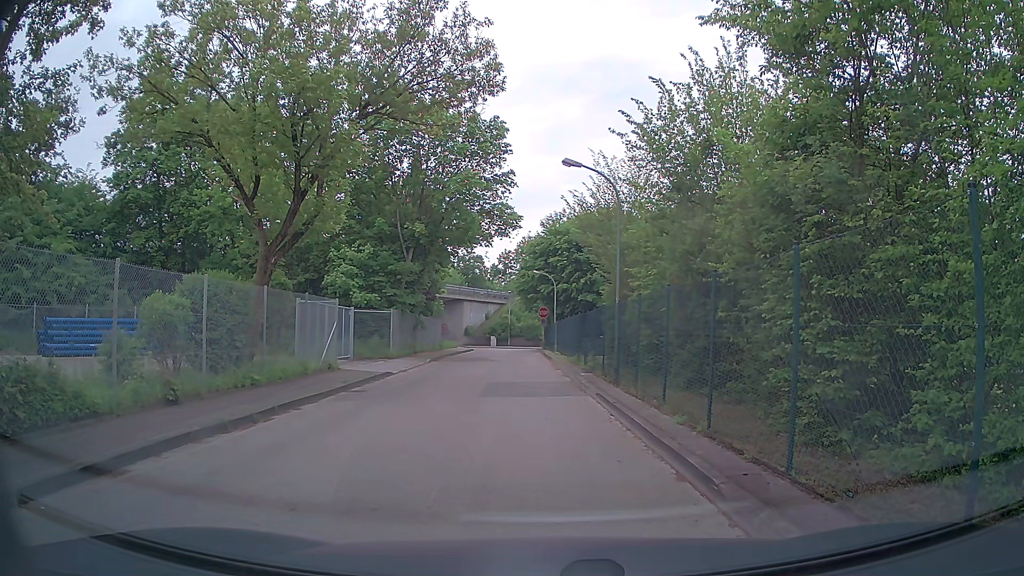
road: tertiary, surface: asphalt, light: Day
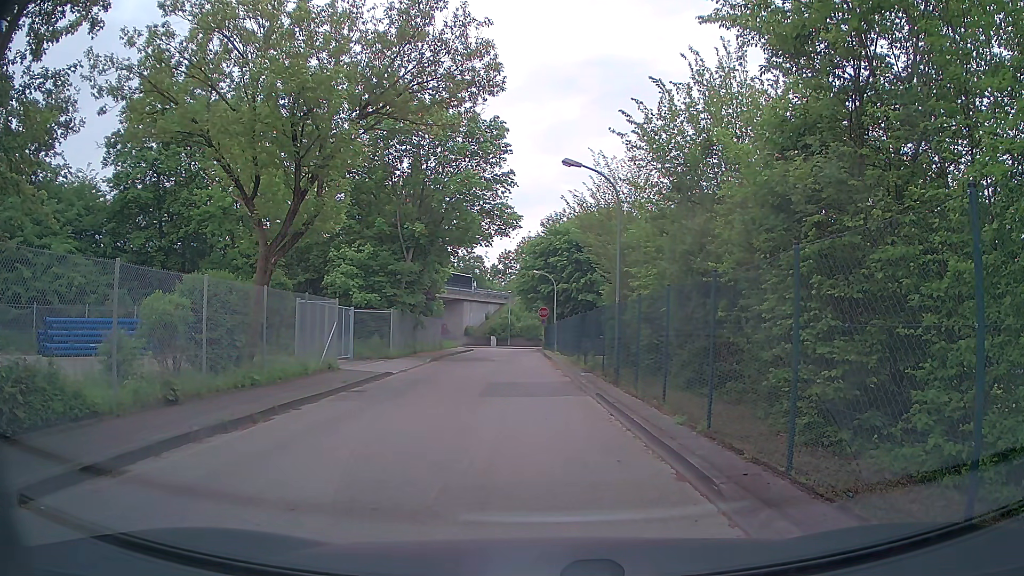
(0.0, 0.0) m; 0°
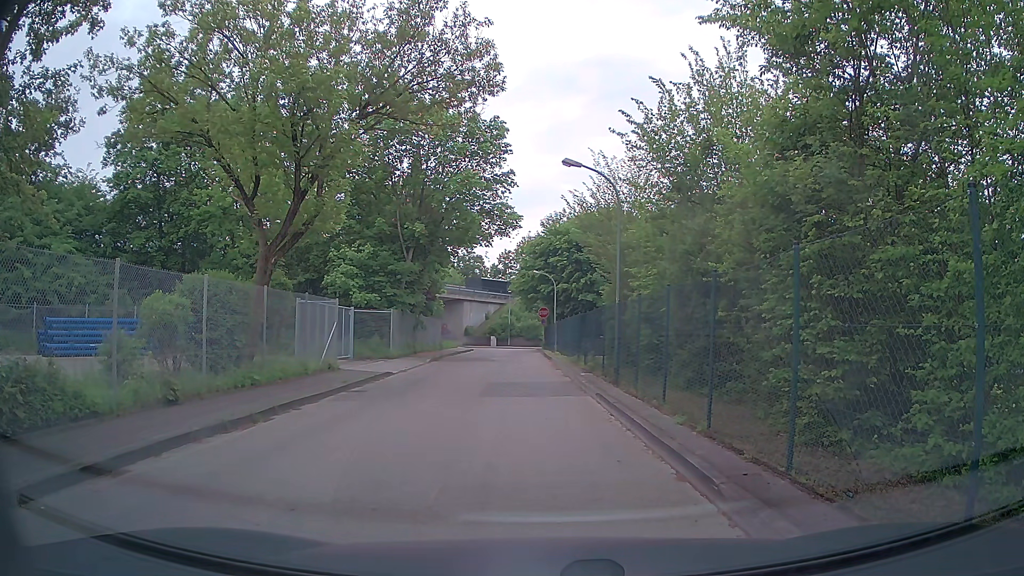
(0.0, 0.0) m; 0°
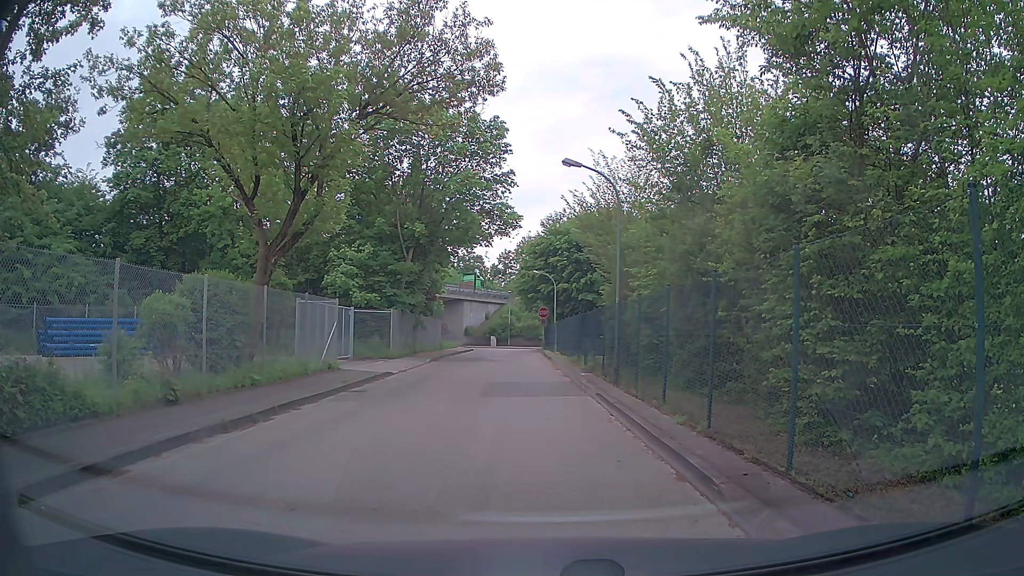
(0.0, 0.0) m; 0°
